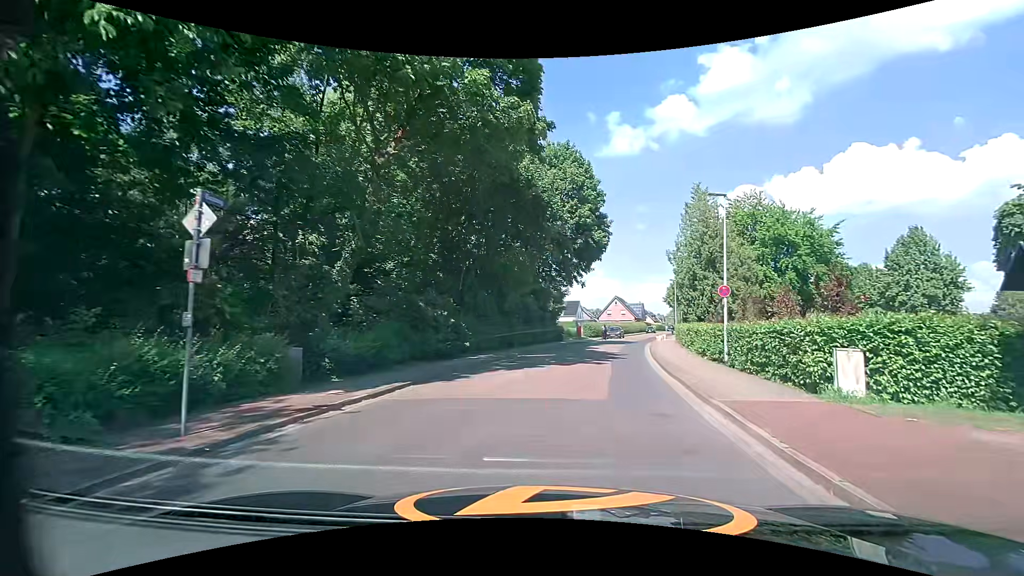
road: residential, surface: asphalt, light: Day
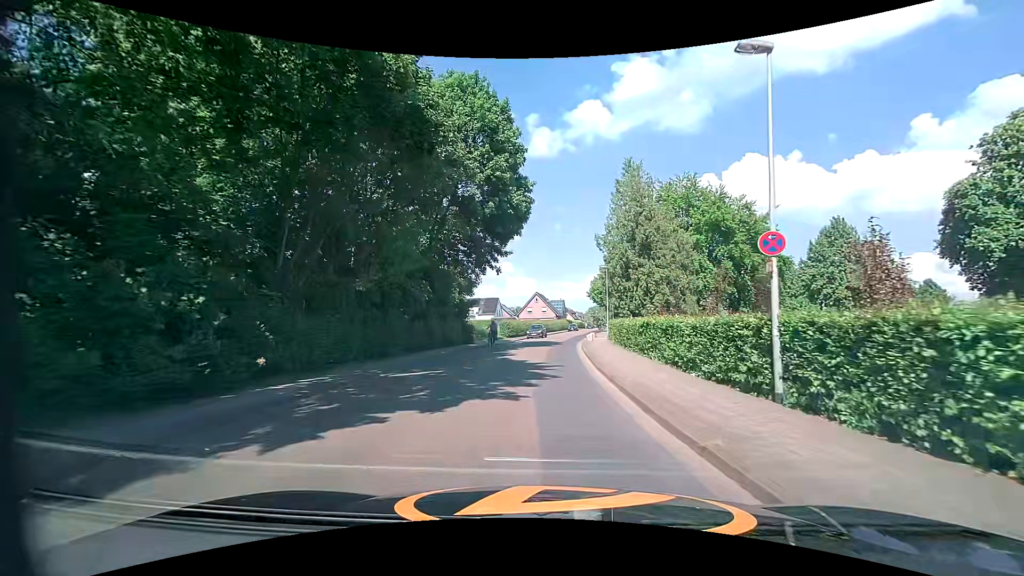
(+1.0, +10.4) m; +10°
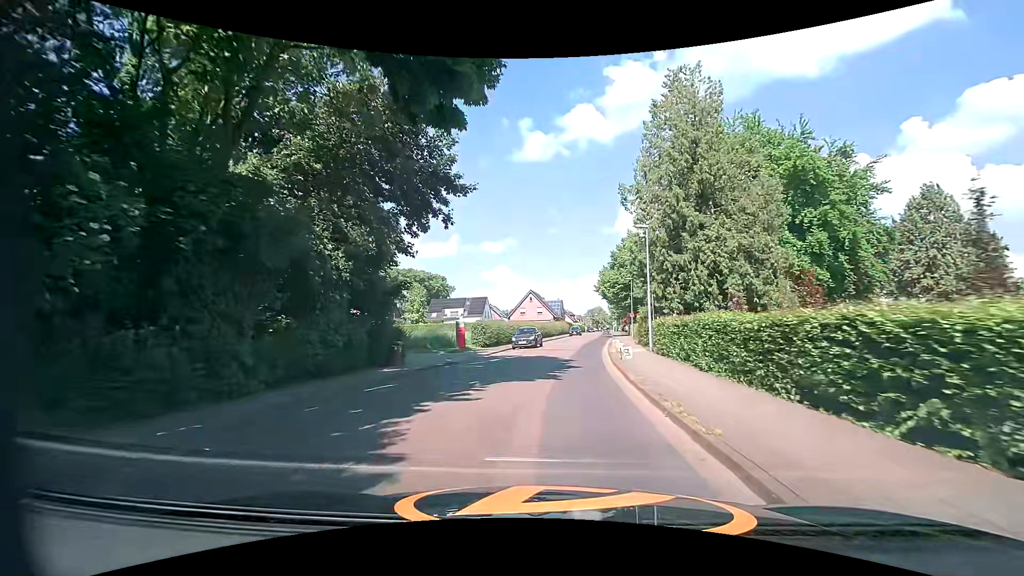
(-0.4, +19.1) m; -1°
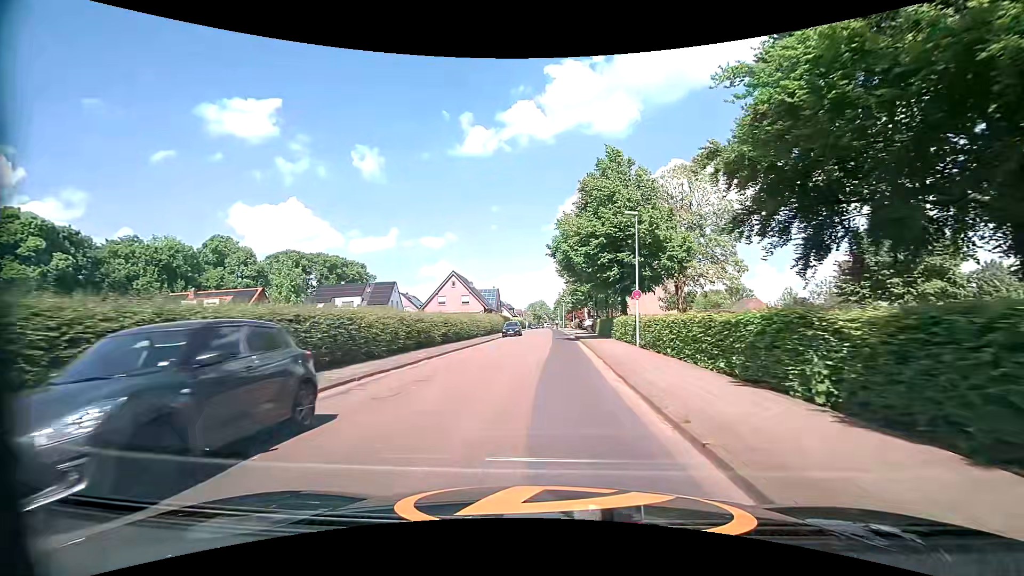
(+1.9, +30.3) m; +6°
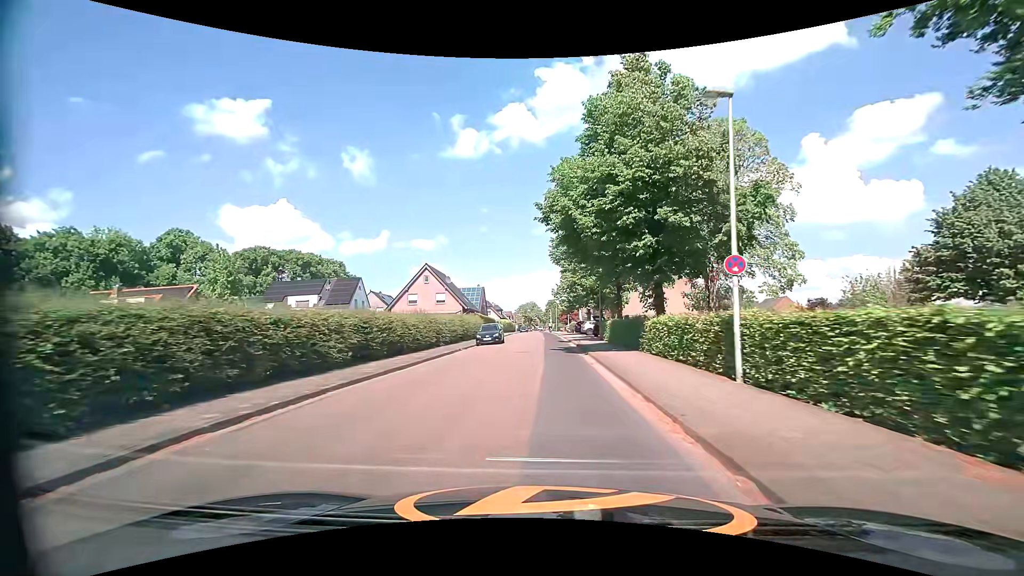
(+0.3, +12.6) m; +2°
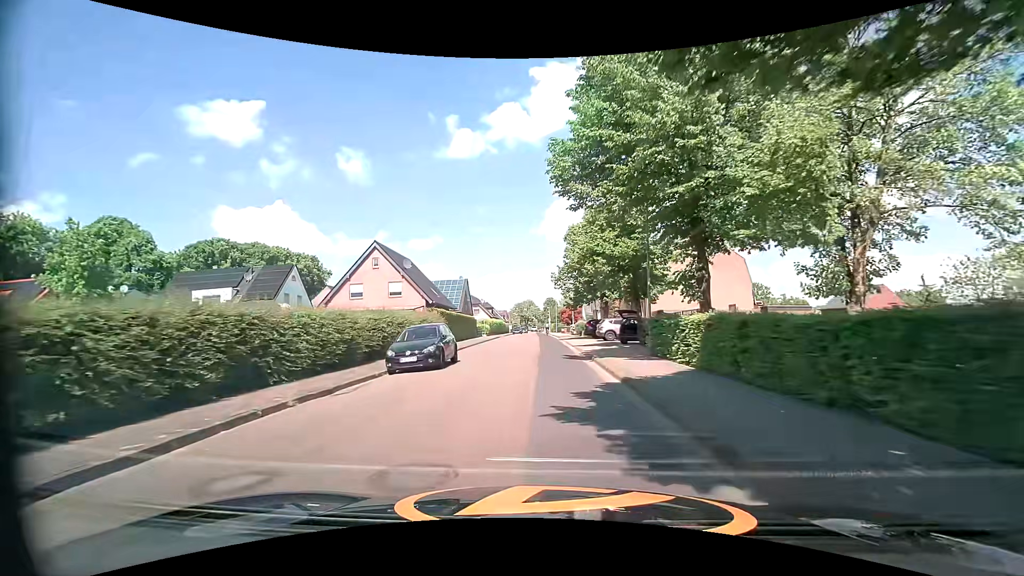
(+0.2, +18.9) m; +1°
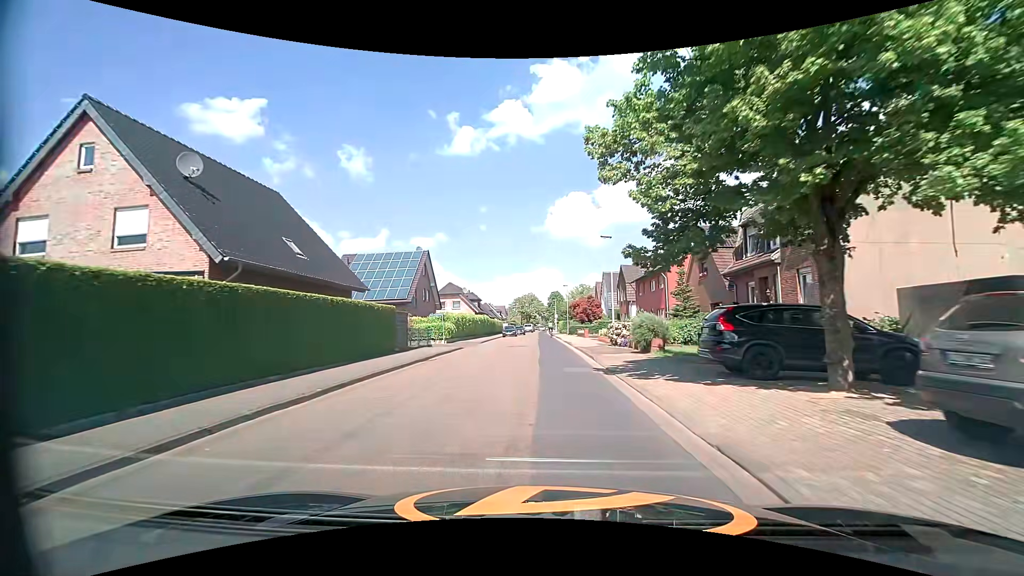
(-0.3, +30.6) m; -1°
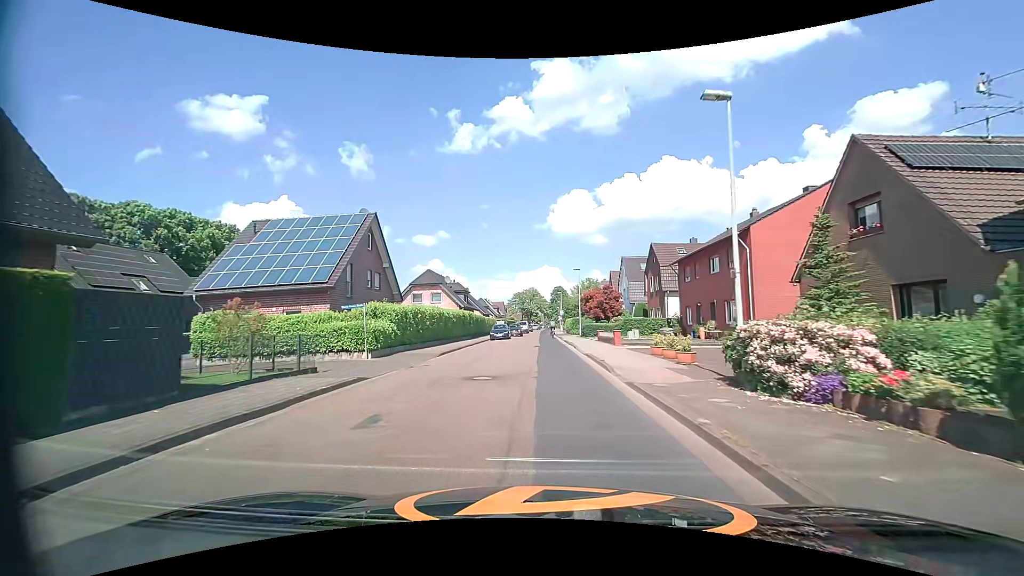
(-0.1, +17.2) m; -1°
(0, +10) (0, +20) (0, +30) (0, +40) (0, +50) (0, +60) (+1, +70) (+1, +80) (+1, +90) (+1, +100) m
